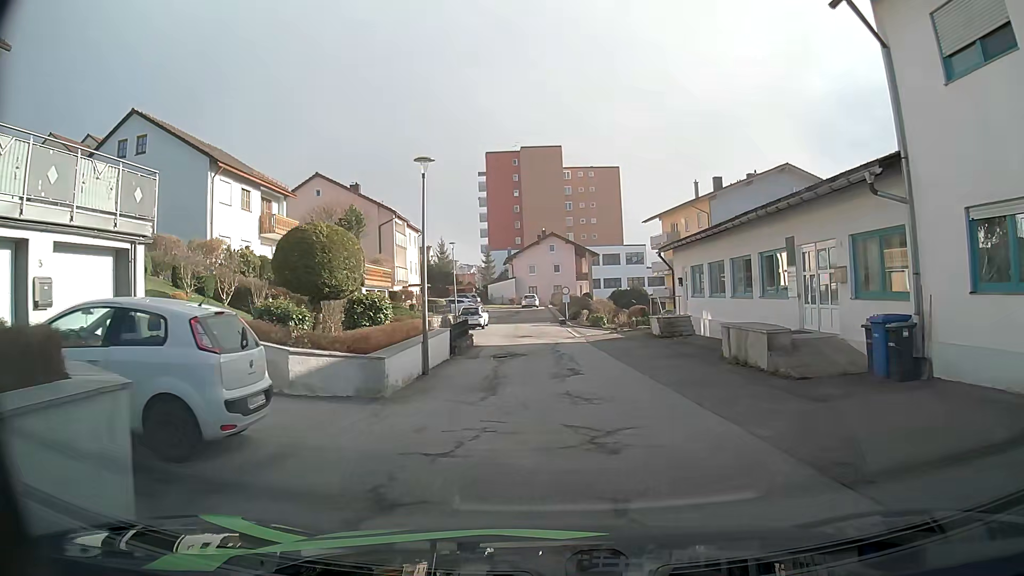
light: Day
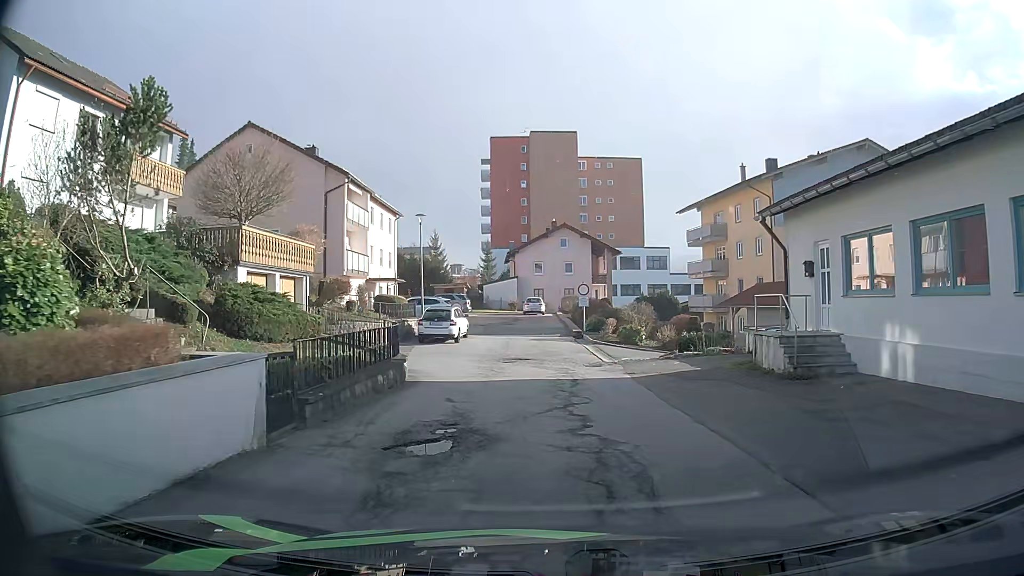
(+0.2, +14.9) m; 0°
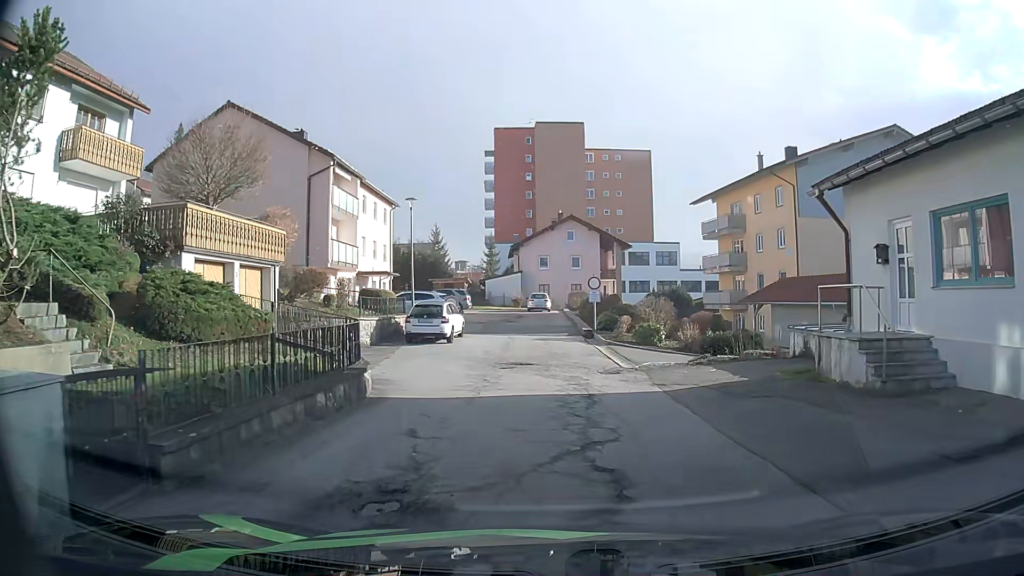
(0.0, +3.6) m; -1°
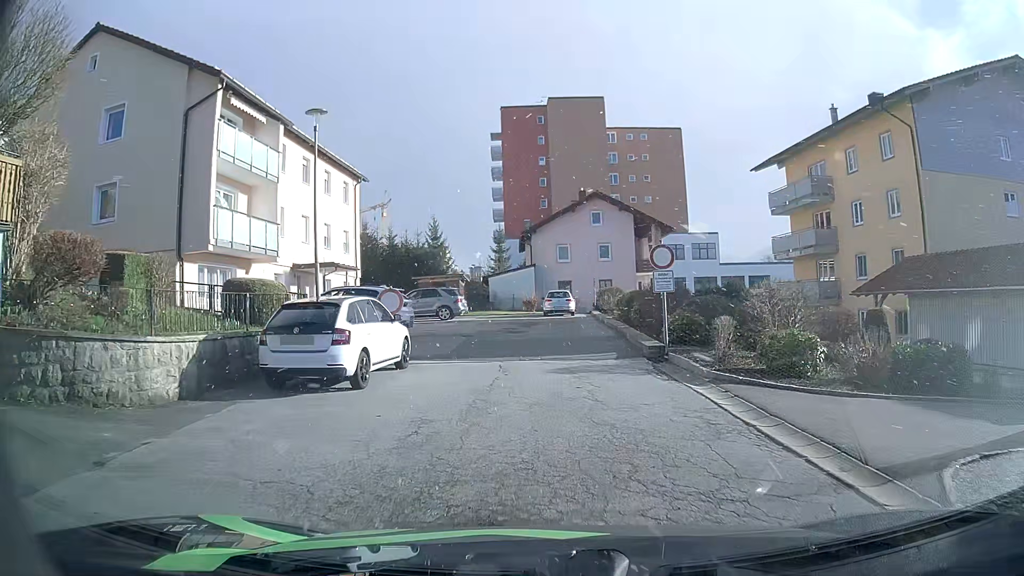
(-0.1, +13.7) m; -1°
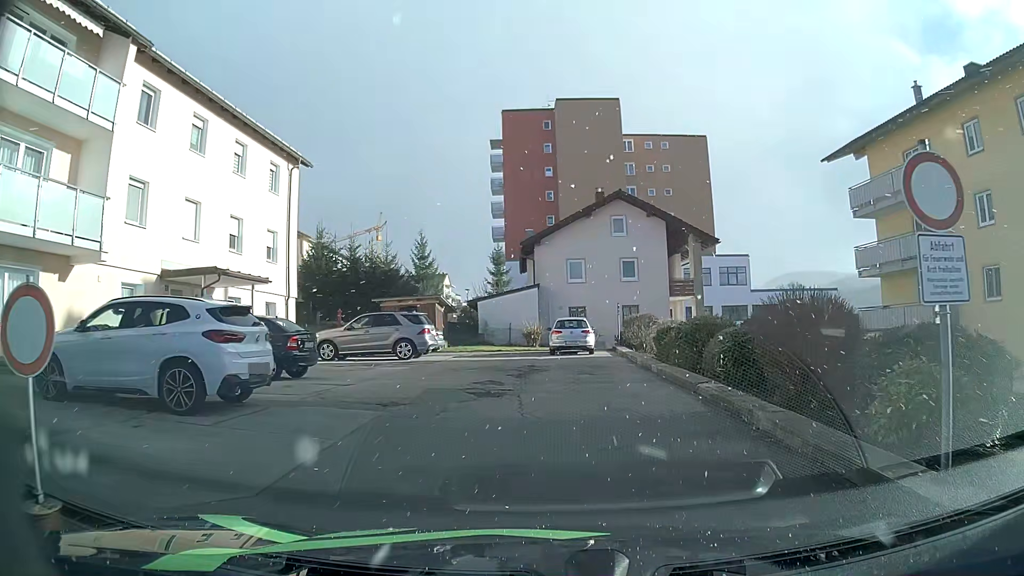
(-0.2, +11.2) m; -1°
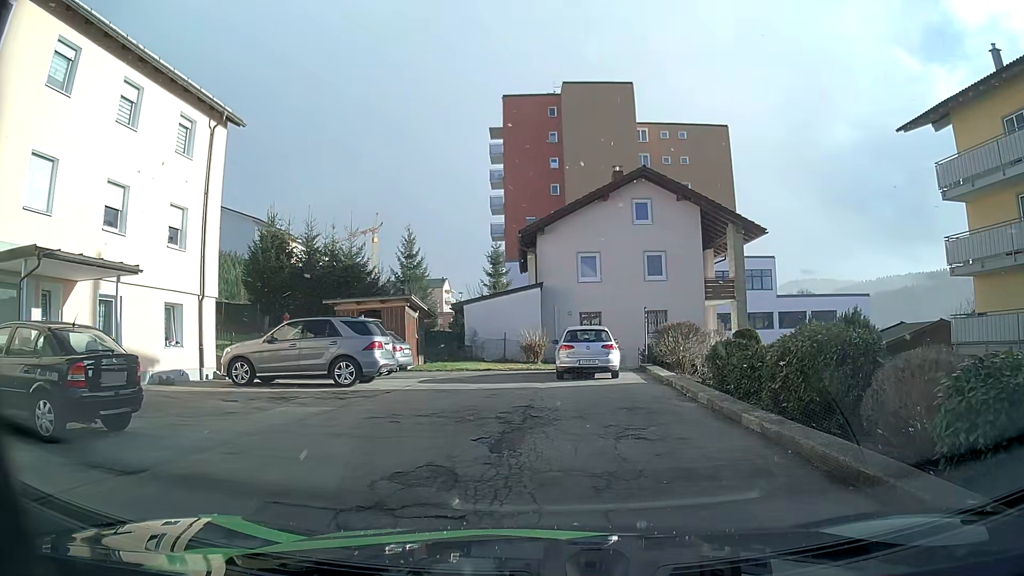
(-0.1, +7.6) m; +2°
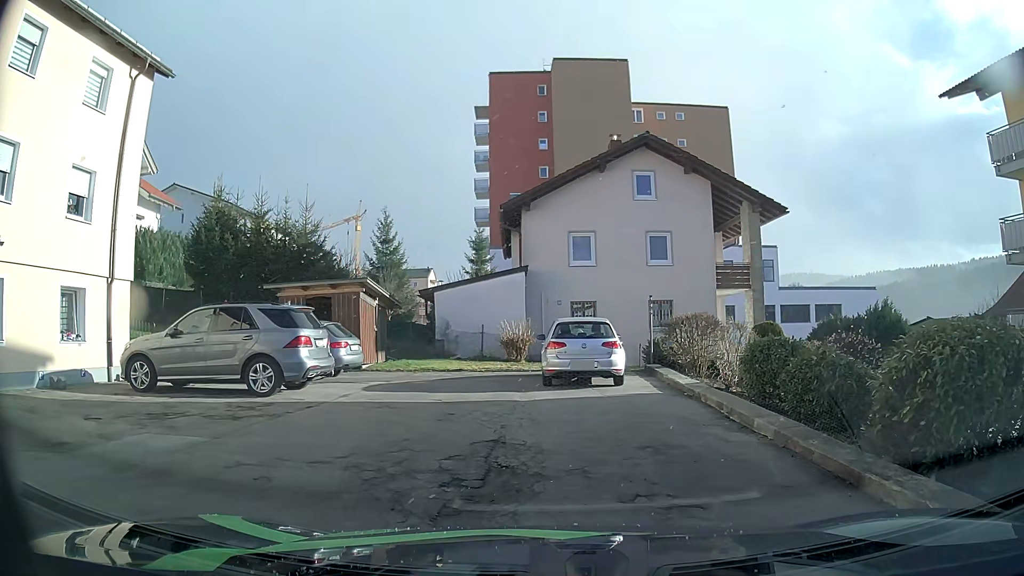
(-0.1, +4.2) m; 0°
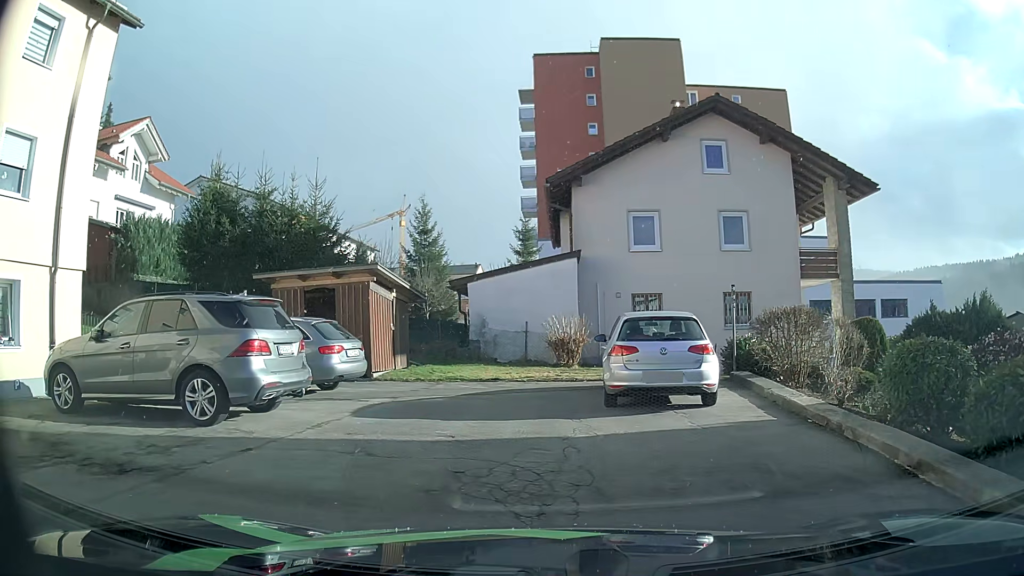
(-0.2, +4.0) m; -3°
